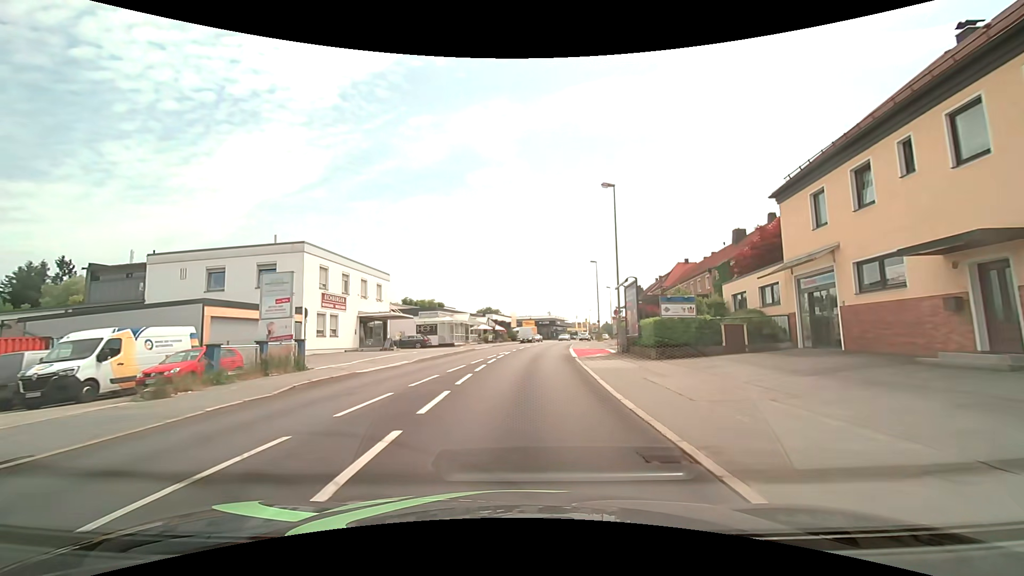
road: tertiary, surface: asphalt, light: Day
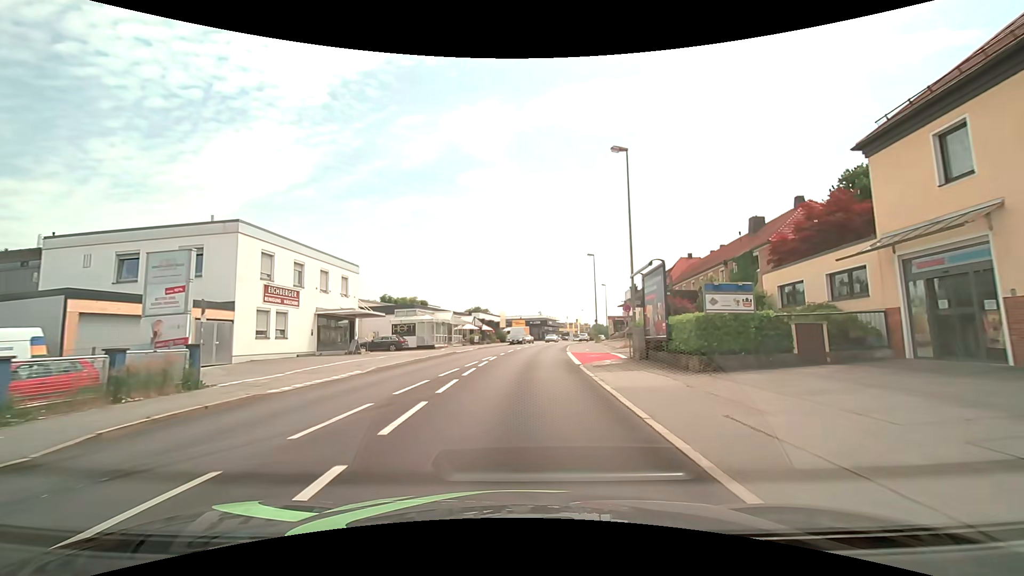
(0.0, +6.2) m; 0°
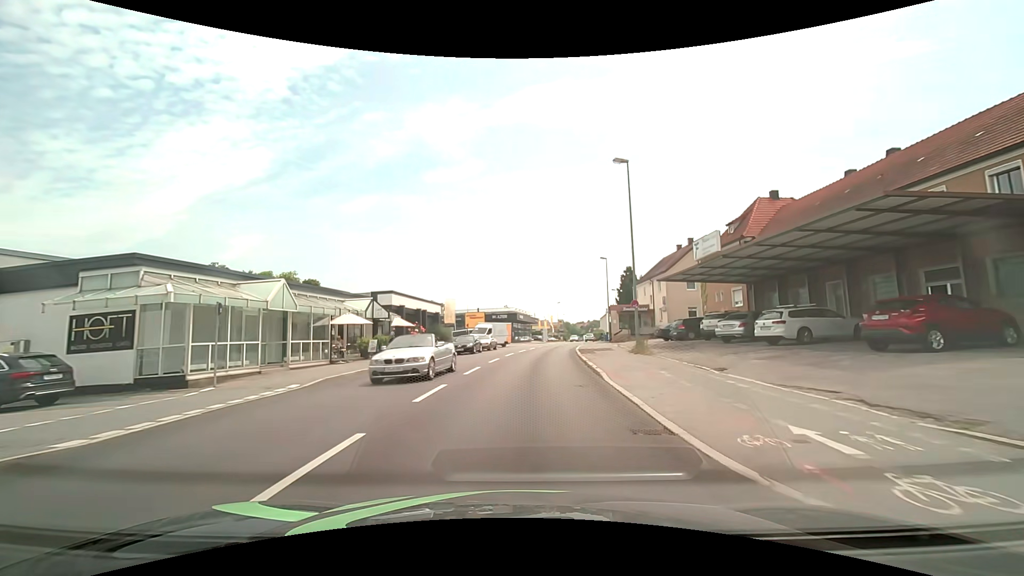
(+1.4, +31.9) m; +4°
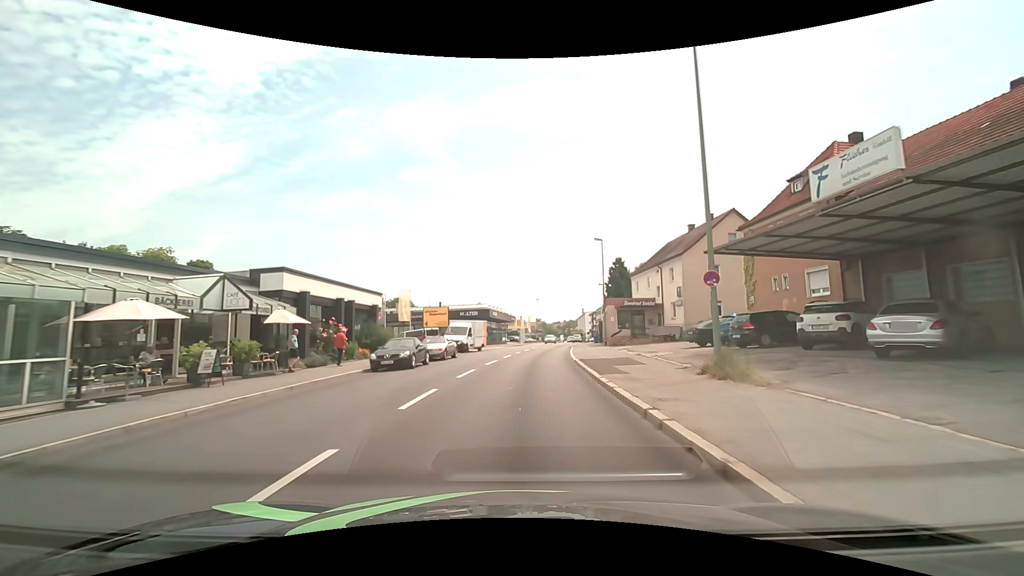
(+0.3, +12.8) m; +3°
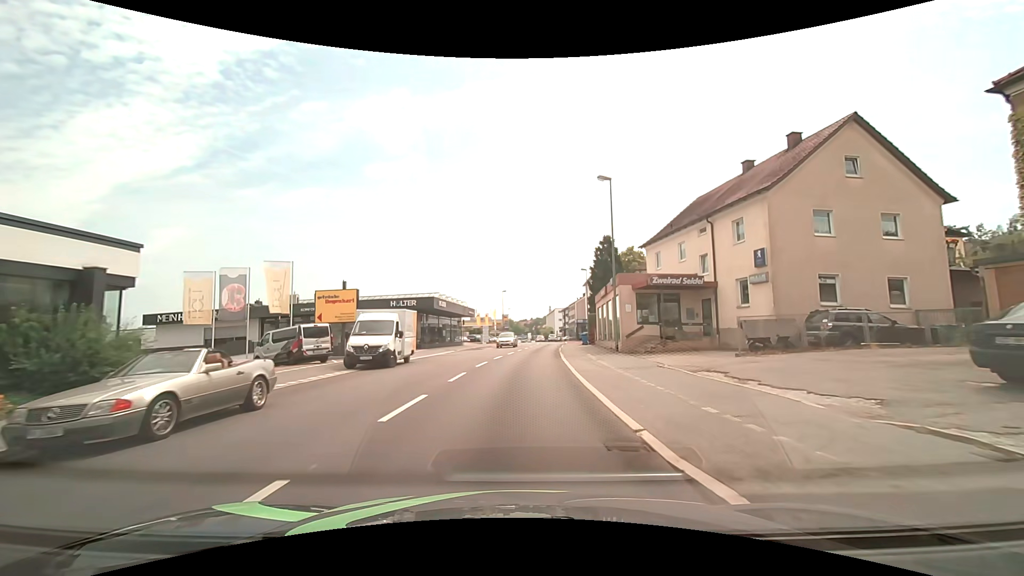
(+0.8, +19.1) m; +4°
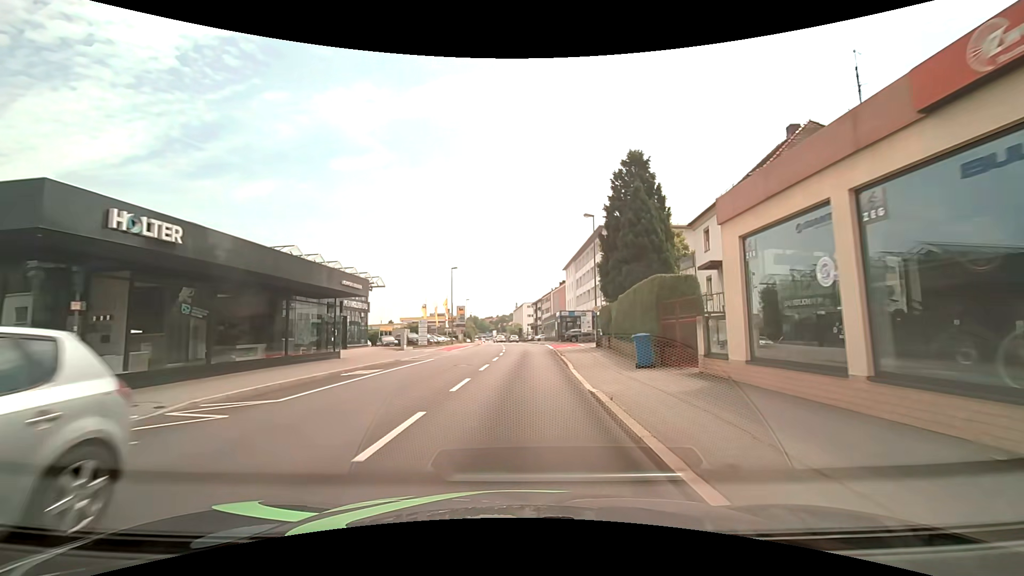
(+1.2, +32.2) m; +4°
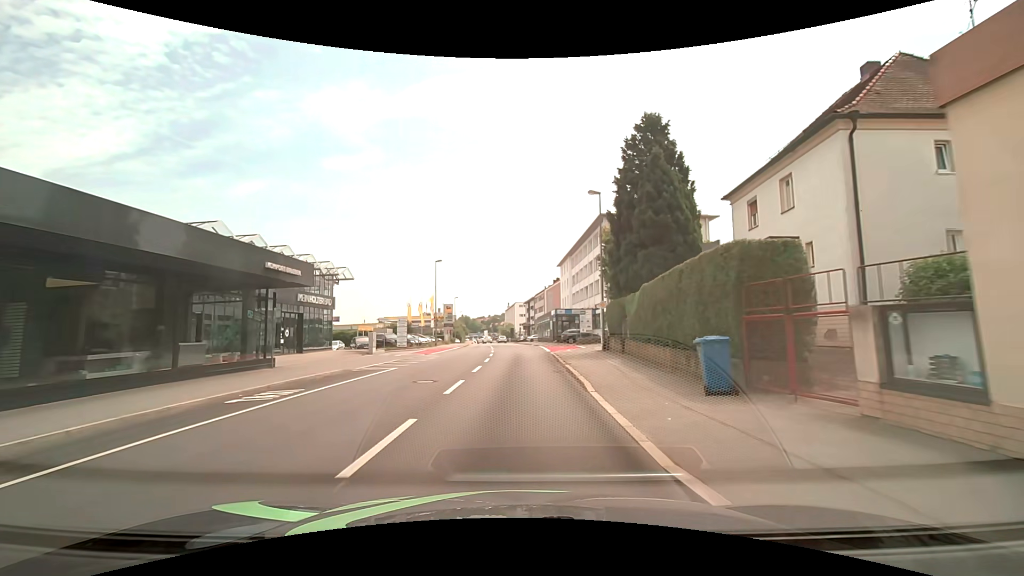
(0.0, +6.5) m; +1°
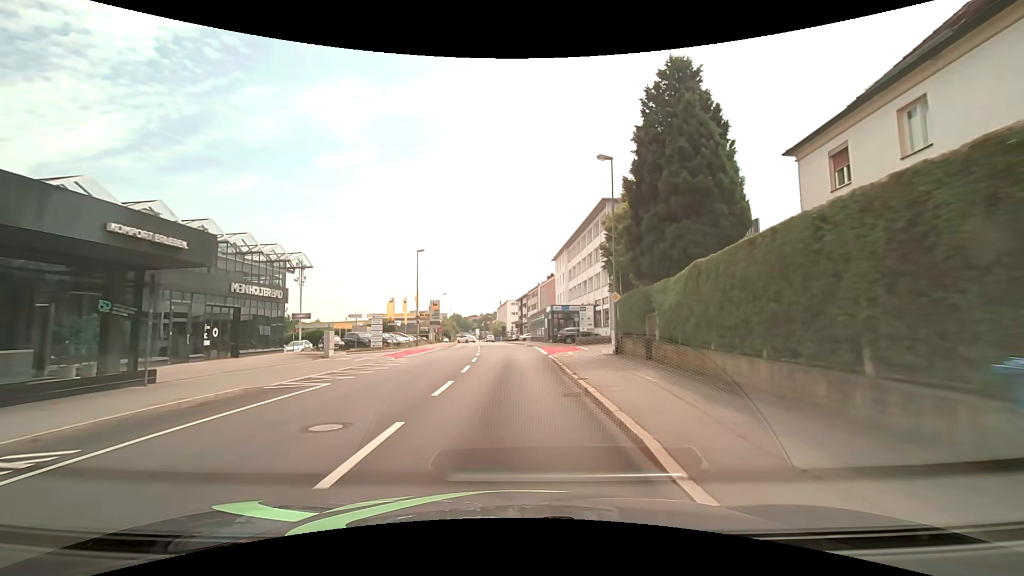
(+0.1, +6.4) m; +1°
(0, +10) (0, +20) (0, +30) (-1, +40) (-1, +50) (-2, +60) (-2, +70) (-3, +80) (-4, +90) (-5, +100) m
